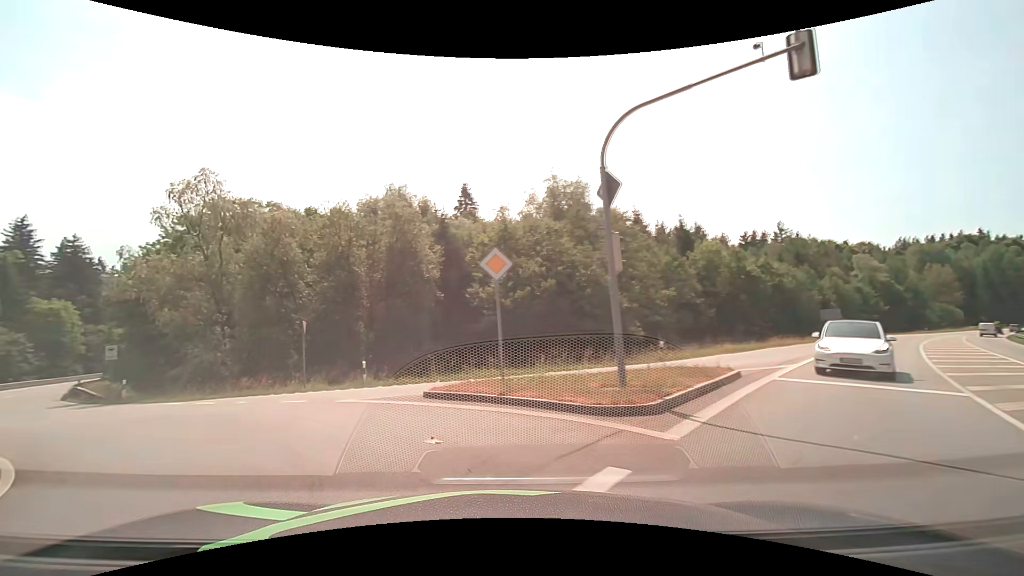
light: Day
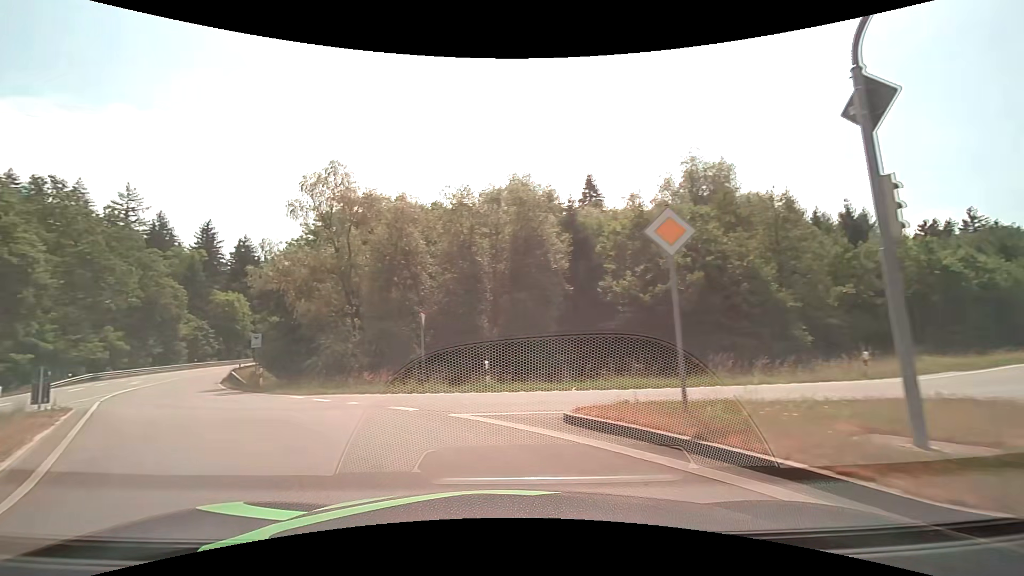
(-0.4, +3.6) m; -12°
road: secondary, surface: asphalt
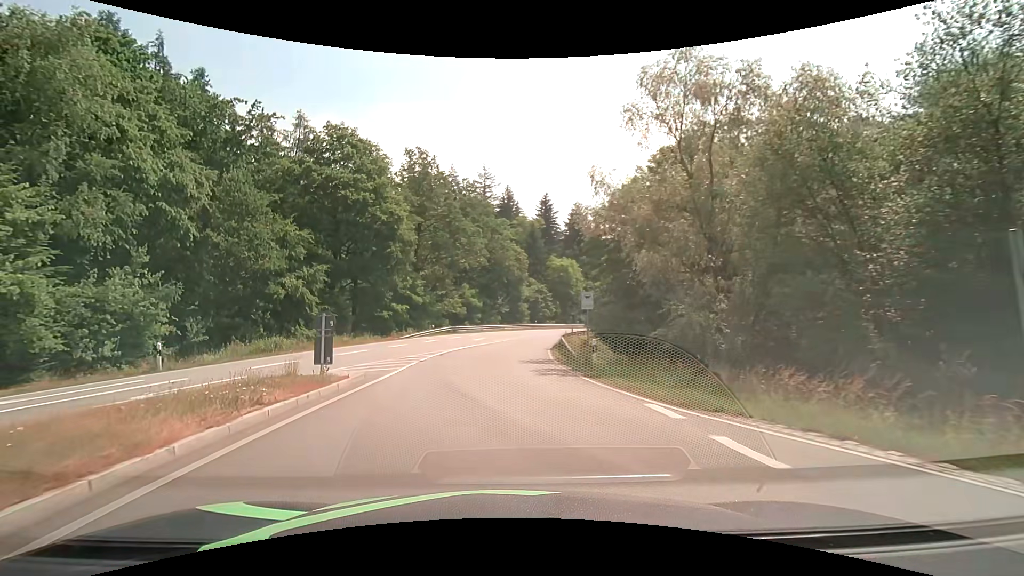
(-4.1, +10.5) m; -37°
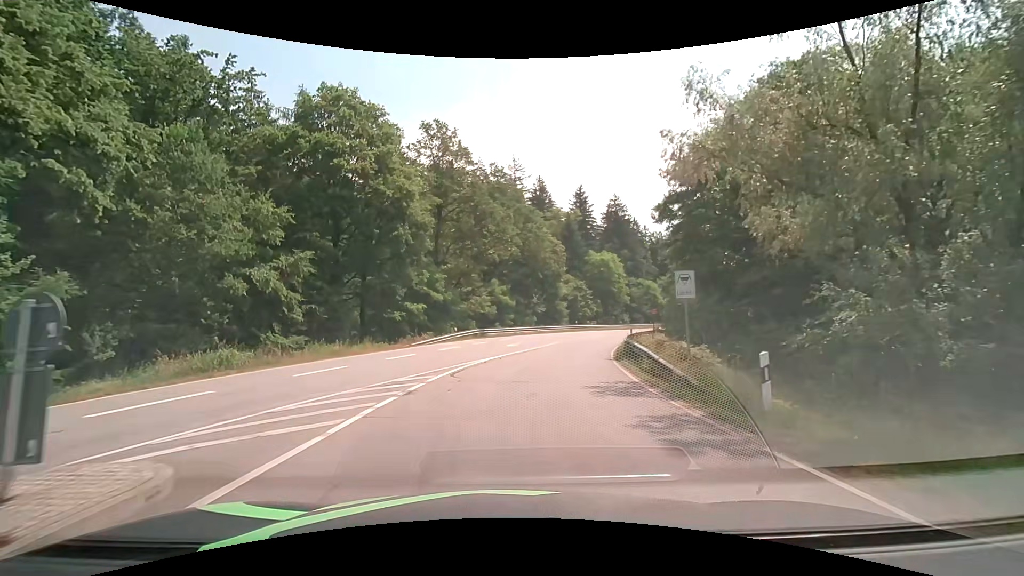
(-0.5, +9.2) m; -4°
(0, +10) (+1, +20) (+3, +30) (+6, +39) (+9, +49) (+13, +58) (+18, +67) (+22, +76) (+27, +85) (+31, +94) m
